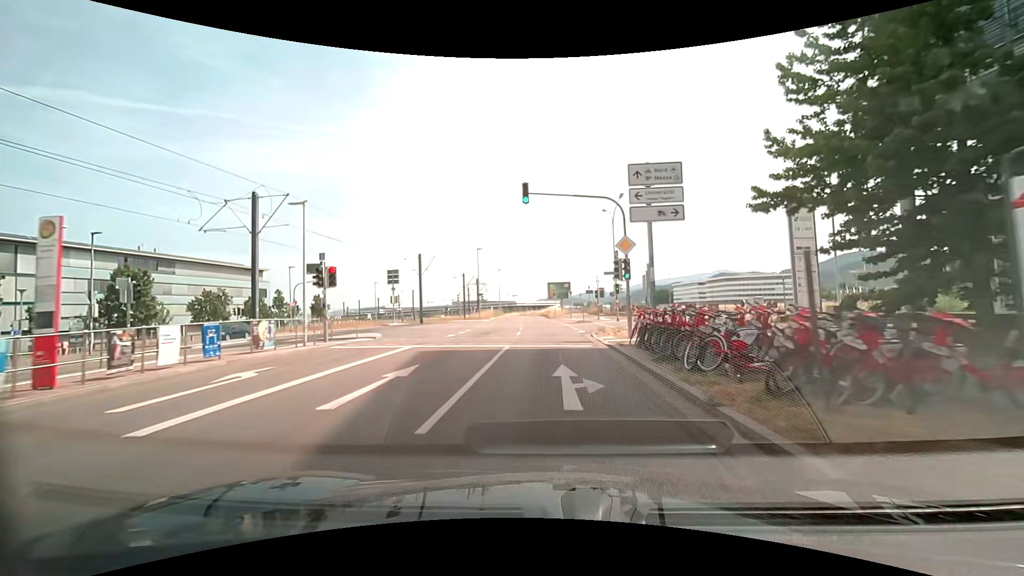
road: secondary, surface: asphalt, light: Day
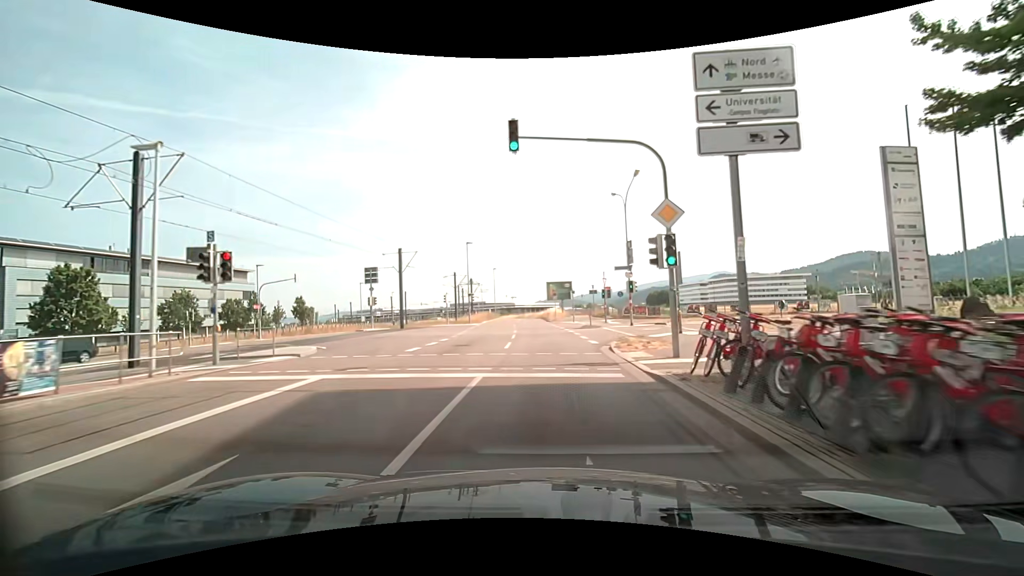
(0.0, +6.9) m; 0°
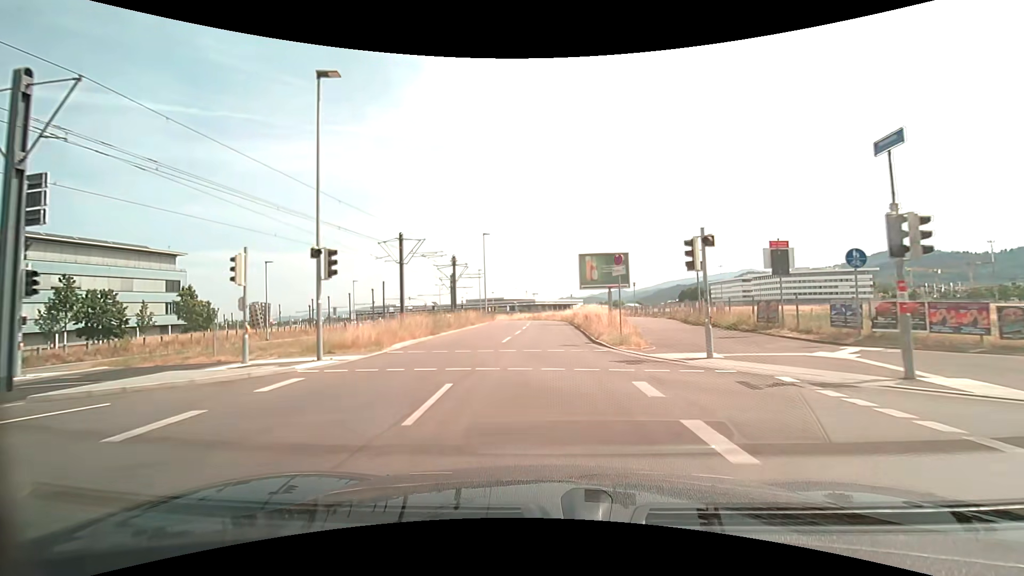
(-0.4, +35.5) m; -2°
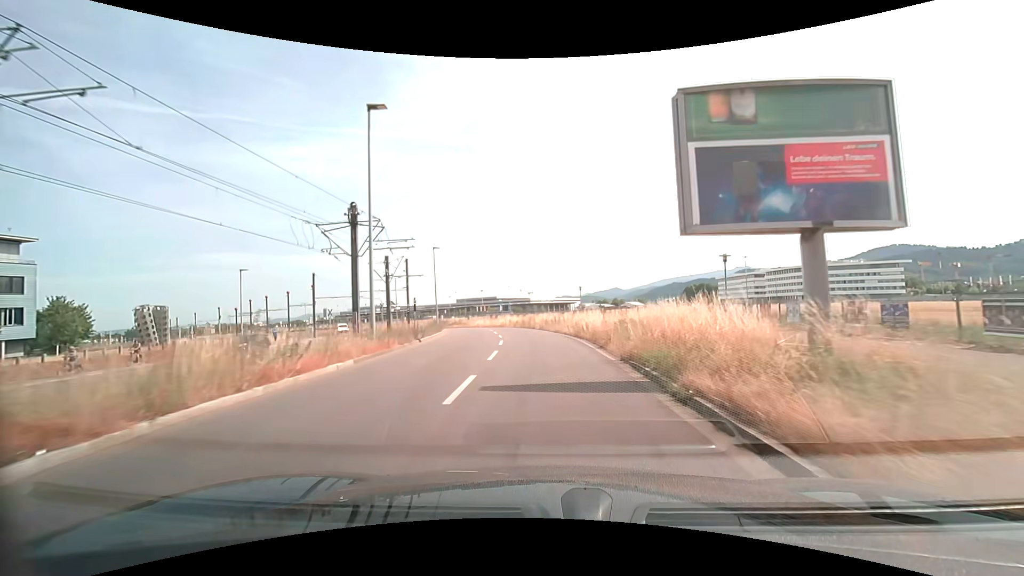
(-0.2, +29.5) m; 0°
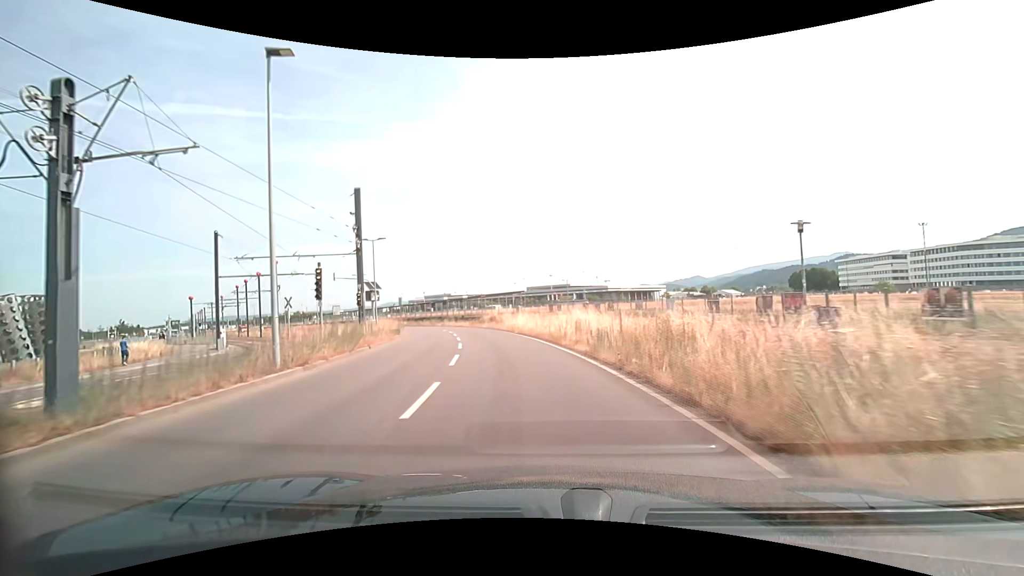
(-2.0, +37.1) m; -8°
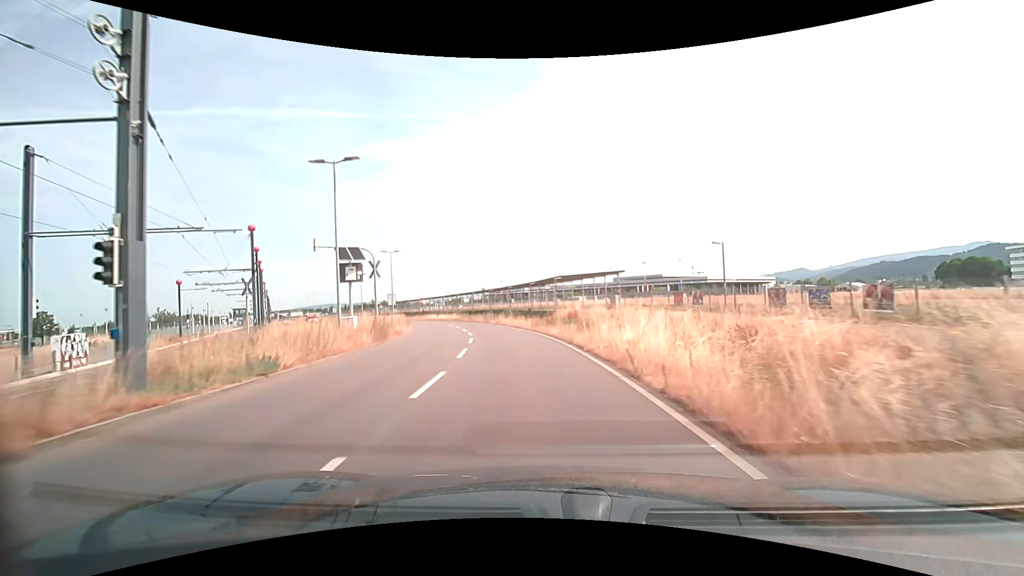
(-1.9, +23.0) m; -9°
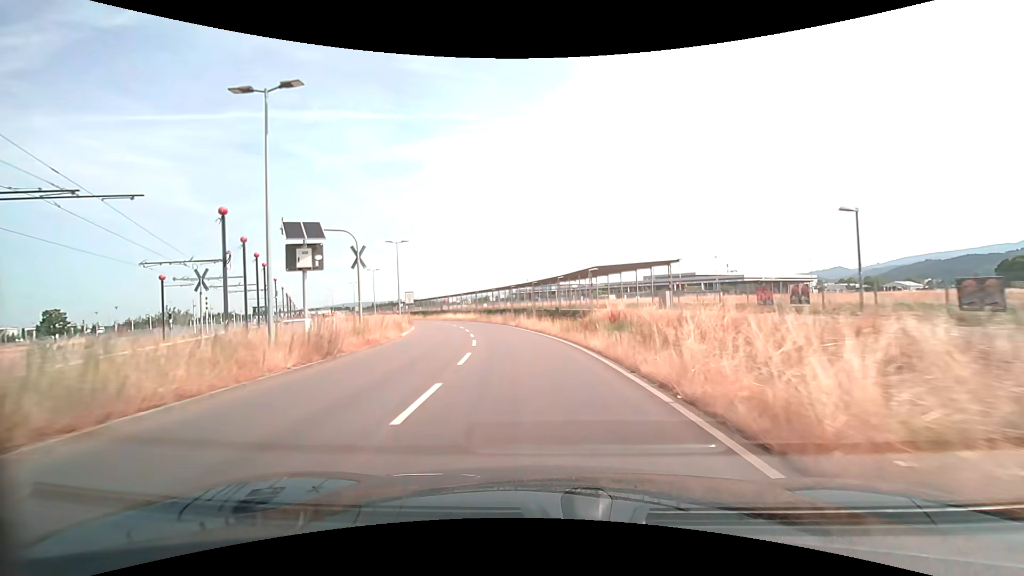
(-0.2, +7.9) m; -3°
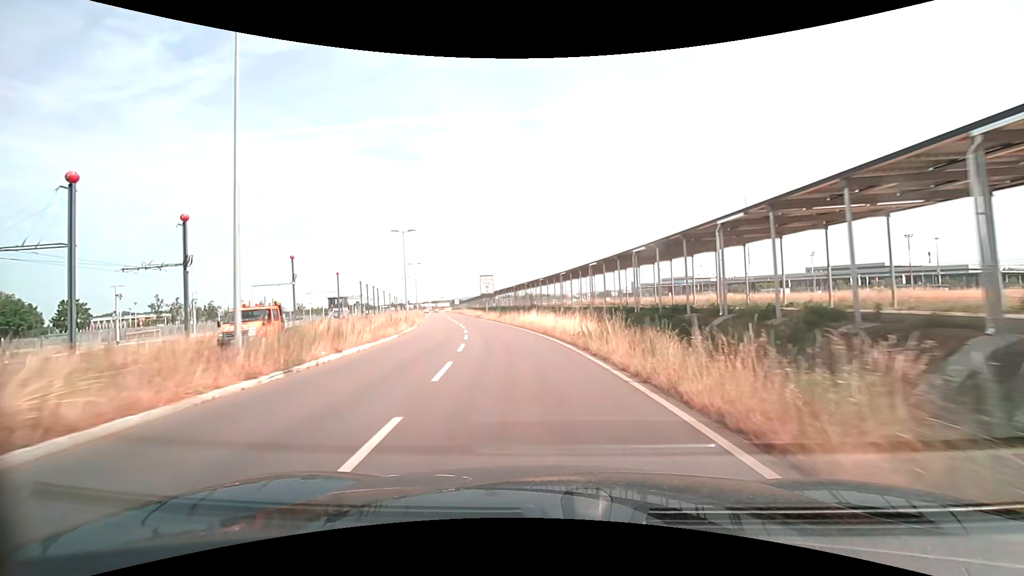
(-4.6, +38.8) m; -14°
(0, +10) (-1, +20) (-3, +30) (-5, +40) (-7, +49) (-9, +59) (-11, +69) (-14, +79) (-16, +88) (-18, +98) m
